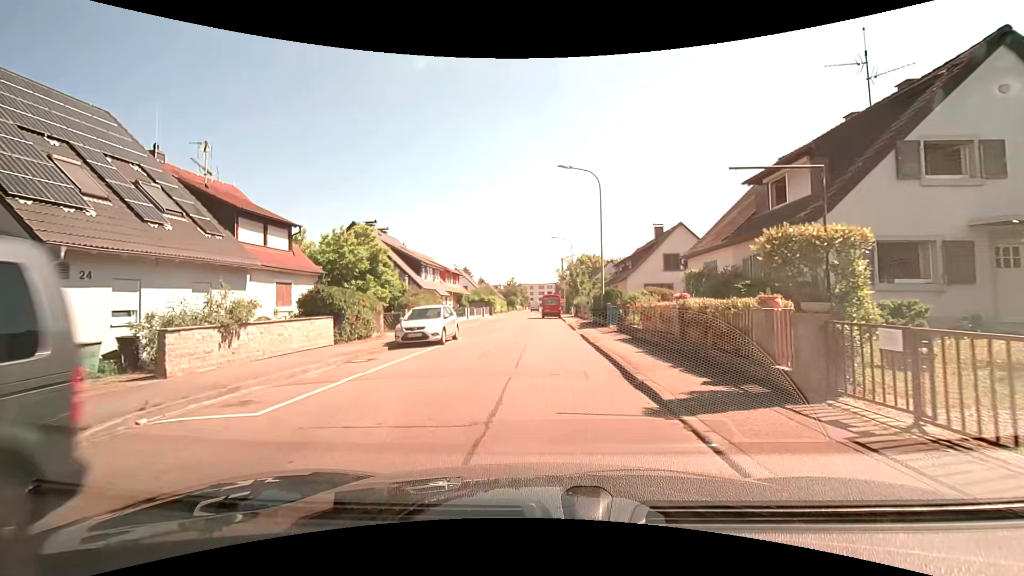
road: residential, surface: asphalt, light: Day
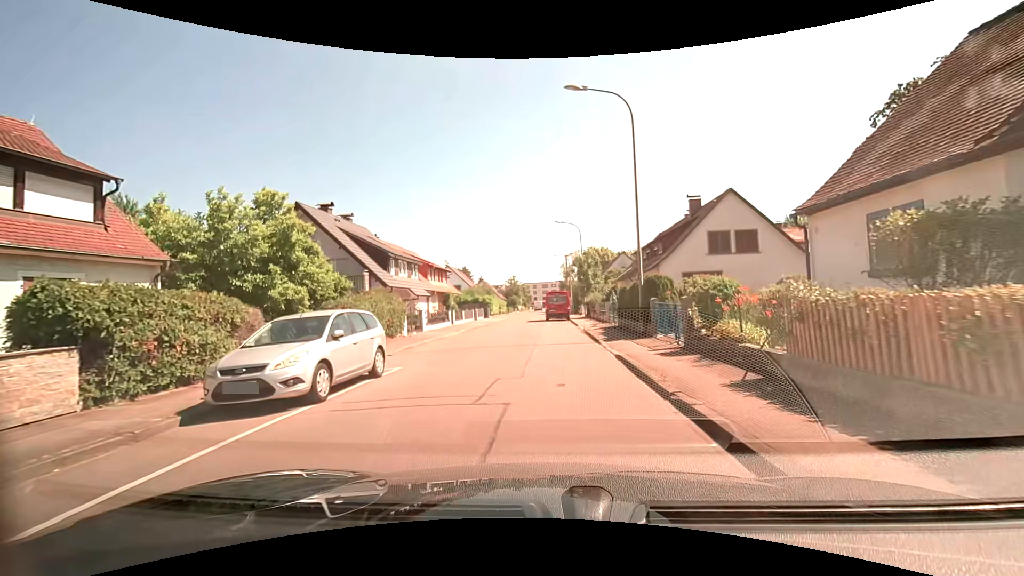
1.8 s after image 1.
(+0.1, +10.4) m; 0°
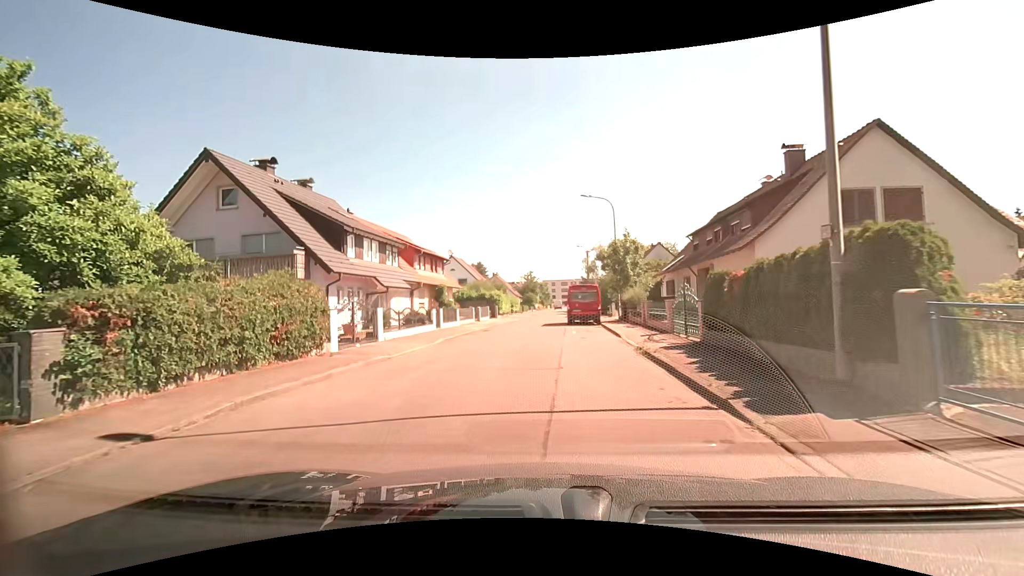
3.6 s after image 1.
(-0.1, +11.1) m; -2°
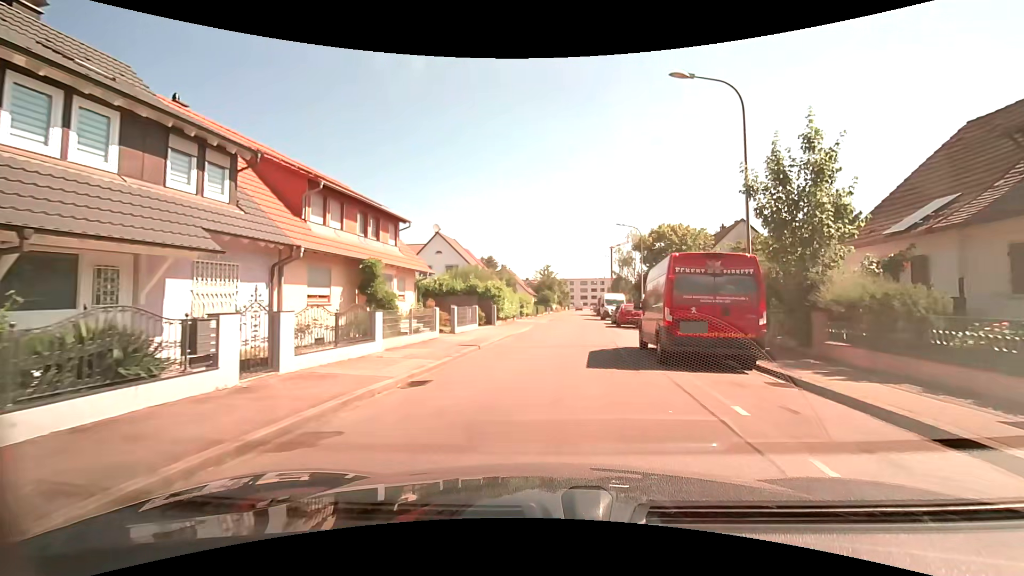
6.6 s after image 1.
(-0.7, +19.9) m; -1°
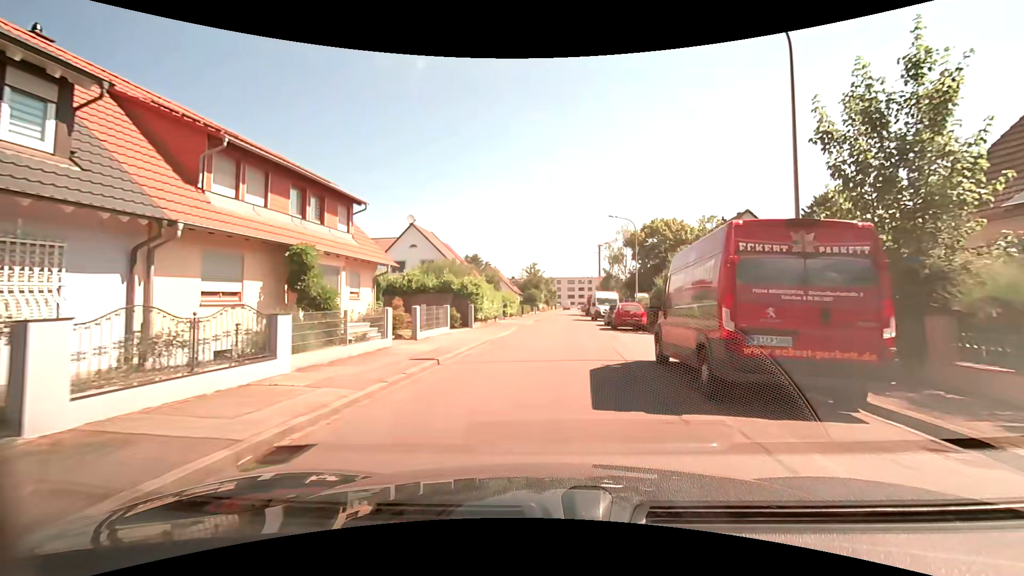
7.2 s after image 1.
(+0.1, +4.3) m; +2°
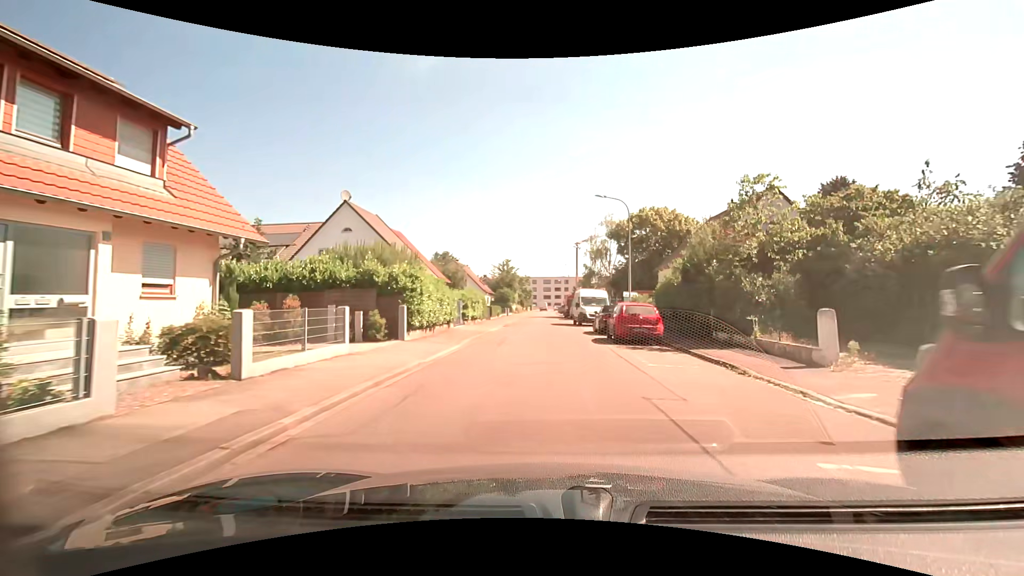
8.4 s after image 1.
(+0.2, +8.9) m; +3°
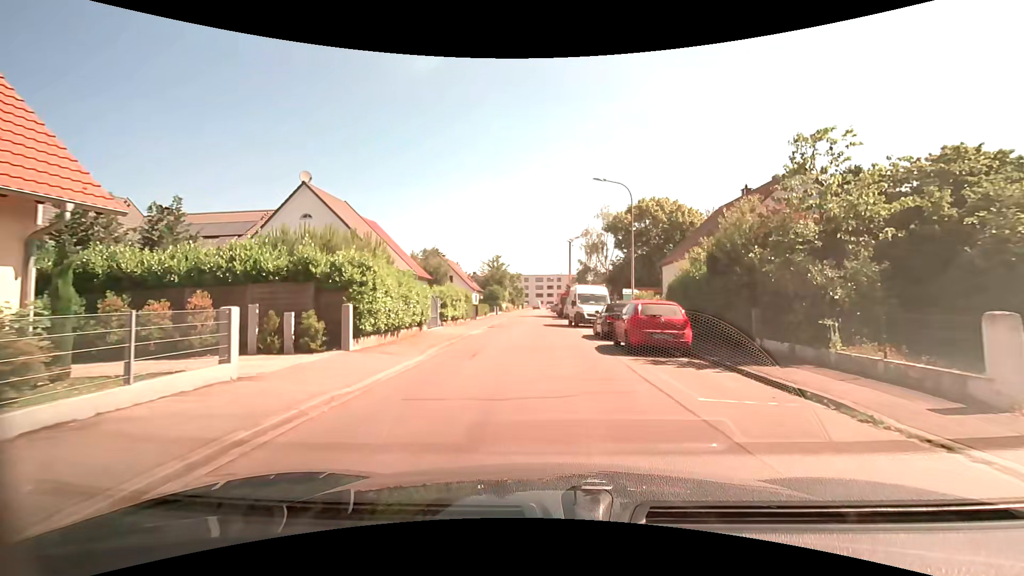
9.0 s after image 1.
(0.0, +4.4) m; +1°
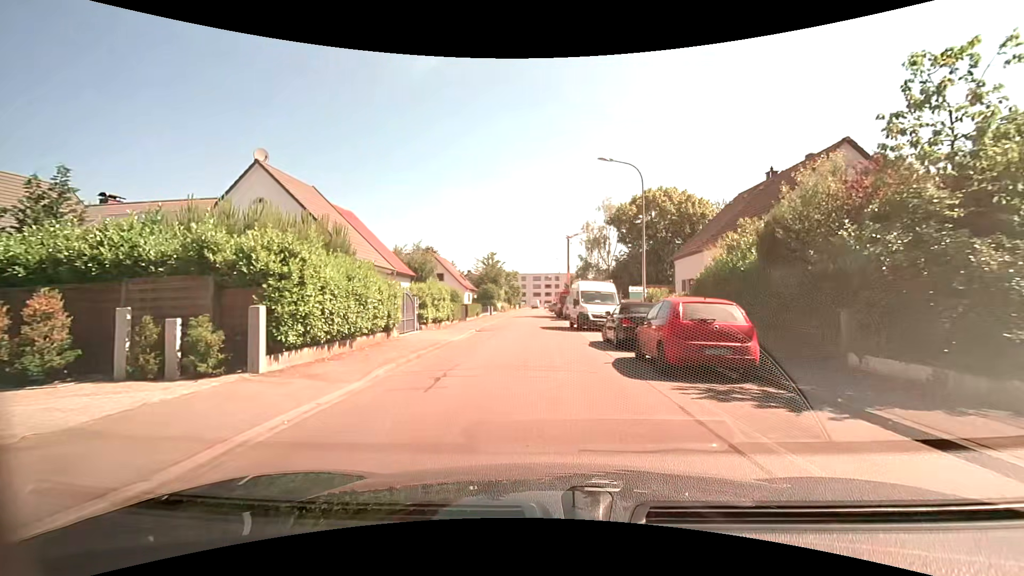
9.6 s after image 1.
(0.0, +4.2) m; 0°
(0, +10) (0, +20) (-1, +30) (-1, +40) (-1, +50) (-1, +60) (-1, +70) (-1, +80) (-2, +90) (-2, +100) m
